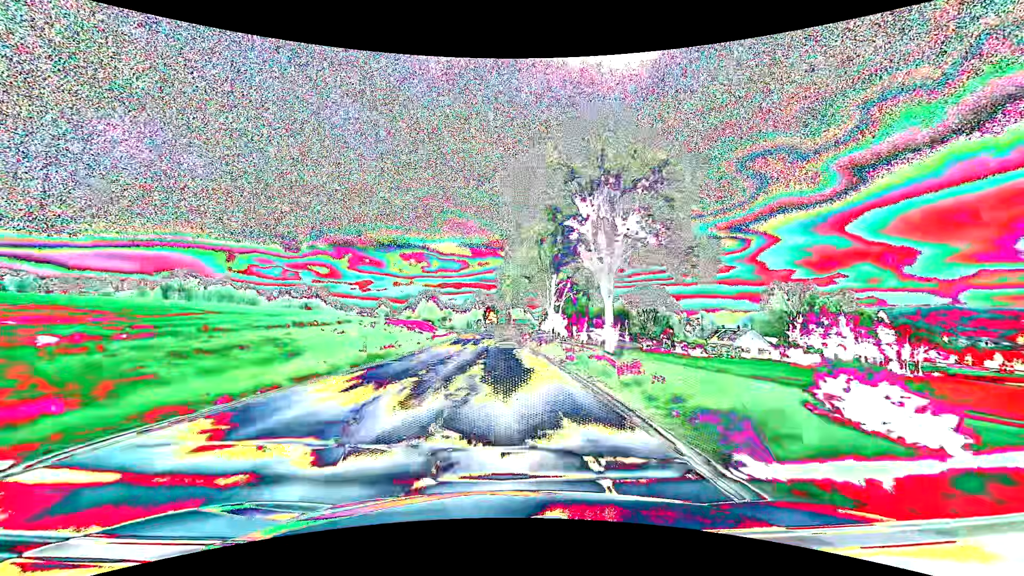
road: secondary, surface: asphalt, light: Day
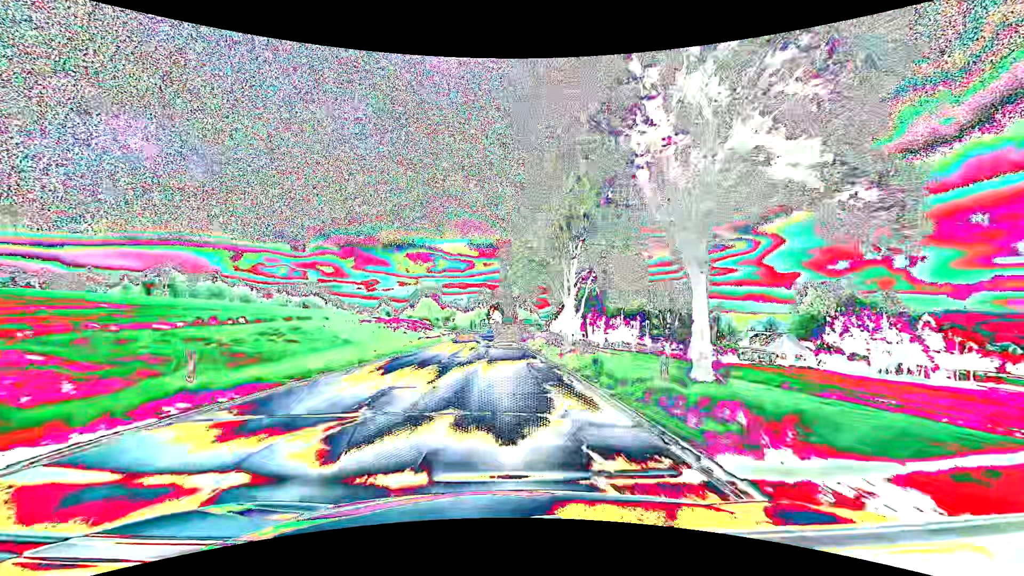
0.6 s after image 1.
(-0.1, +13.2) m; -1°
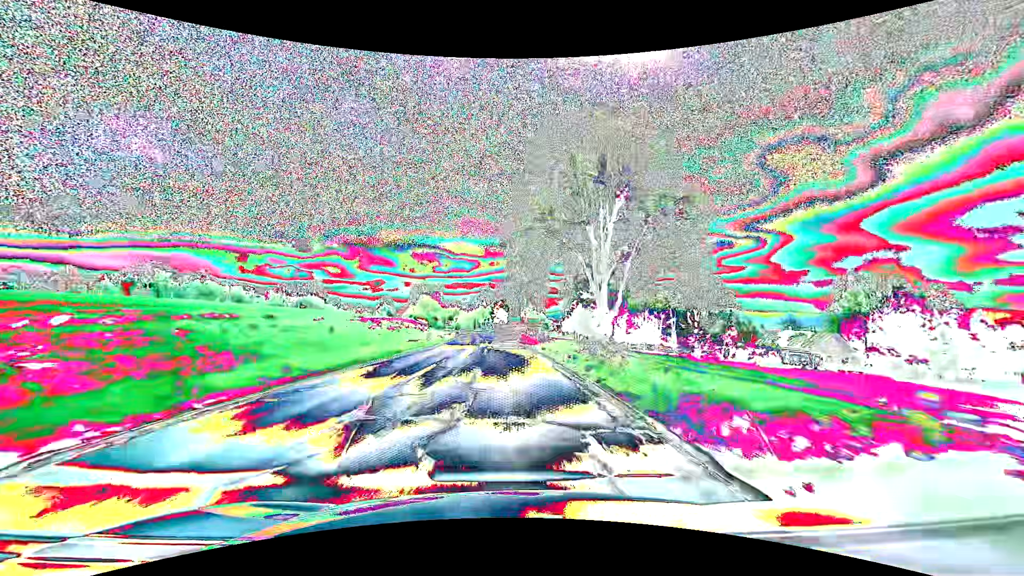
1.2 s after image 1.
(-0.1, +13.1) m; -1°
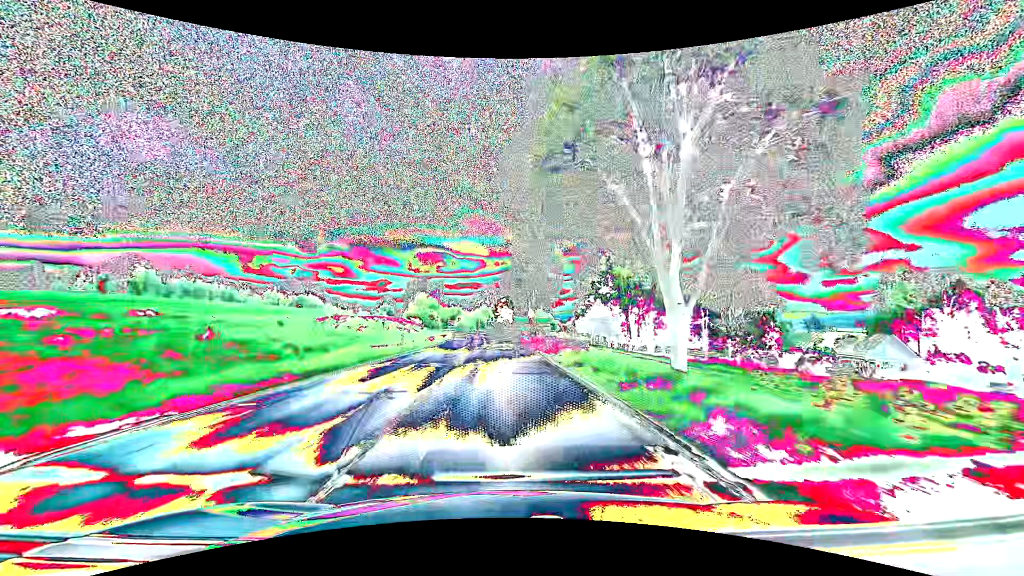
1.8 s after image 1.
(0.0, +12.9) m; 0°
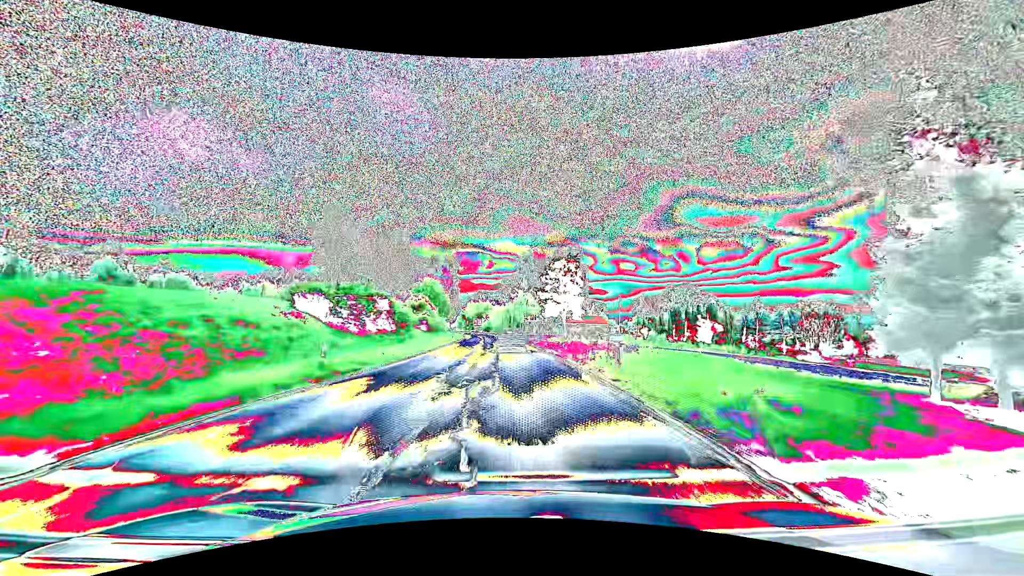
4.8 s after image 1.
(-2.5, +62.9) m; -4°
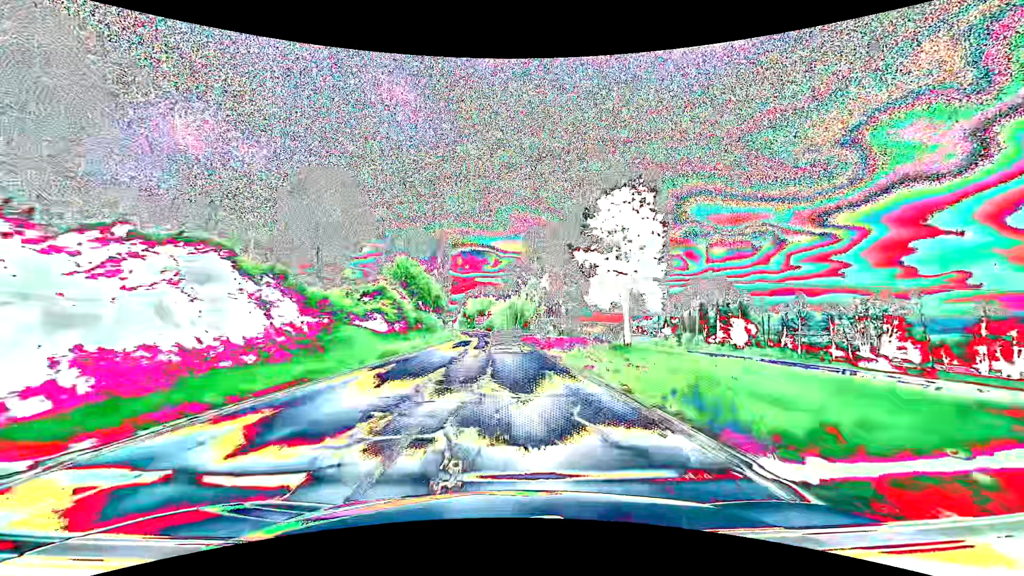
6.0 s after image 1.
(0.0, +24.9) m; 0°
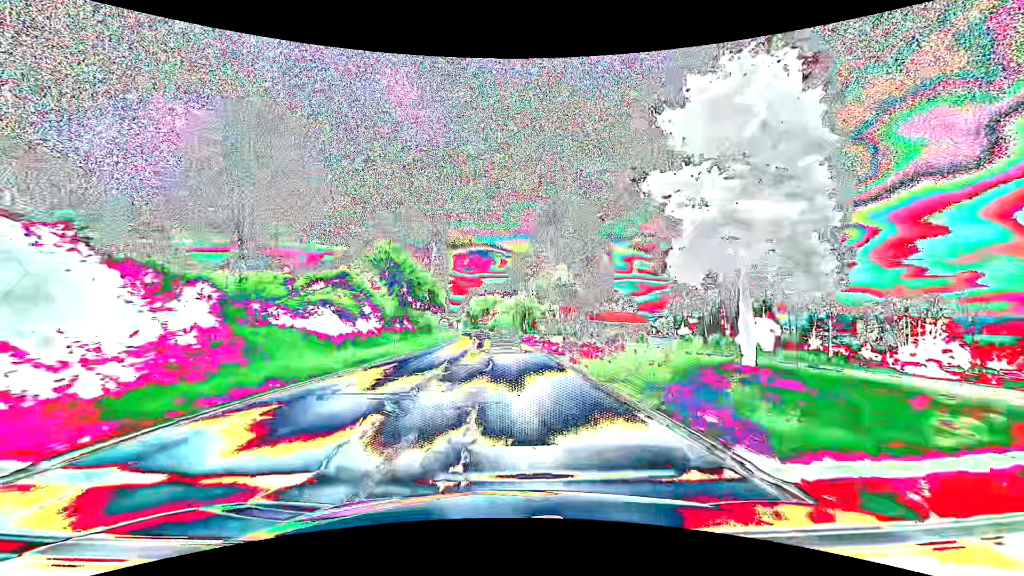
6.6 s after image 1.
(-0.1, +12.4) m; -1°
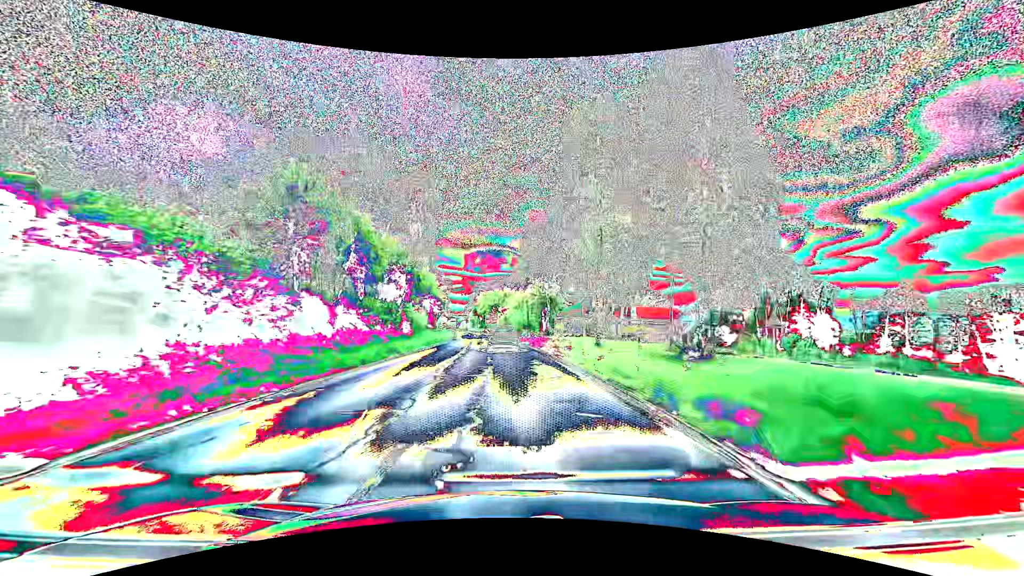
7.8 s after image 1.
(-0.4, +24.7) m; -1°
(0, +10) (0, +20) (0, +30) (-1, +40) (-1, +50) (-2, +60) (-3, +70) (-3, +80) (-4, +90) (-5, +100) m
